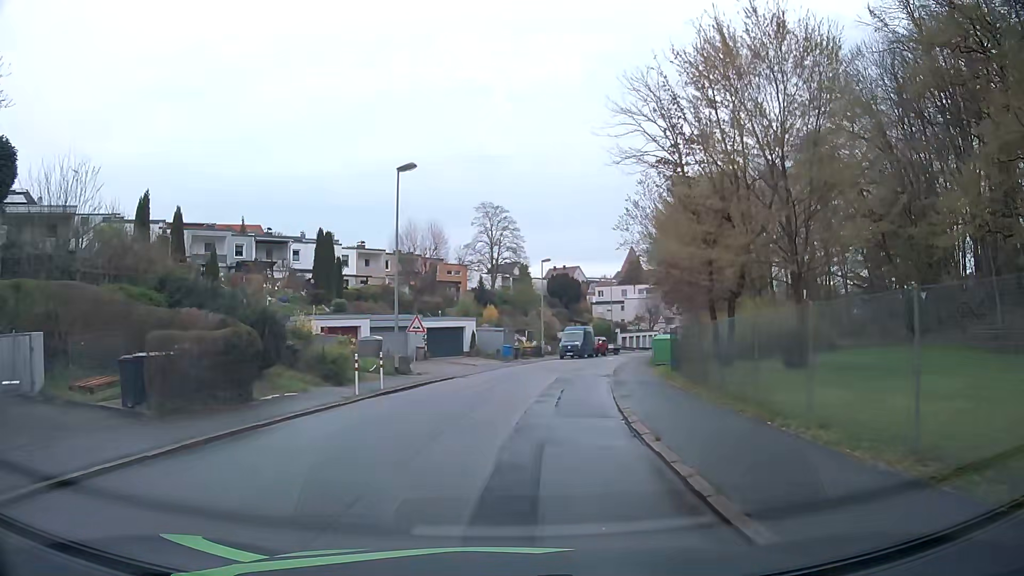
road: residential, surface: asphalt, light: Day
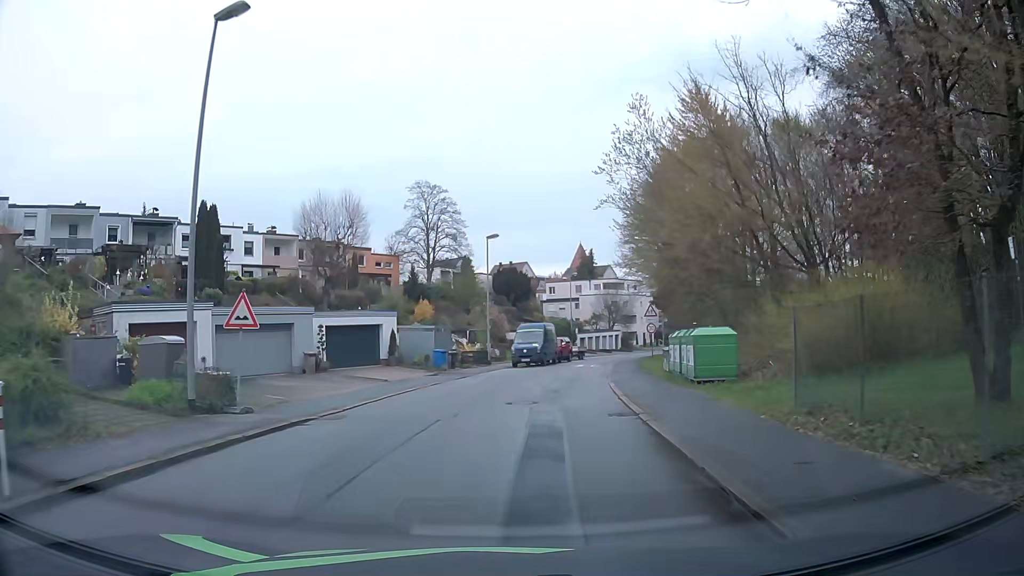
(+0.7, +13.9) m; +5°
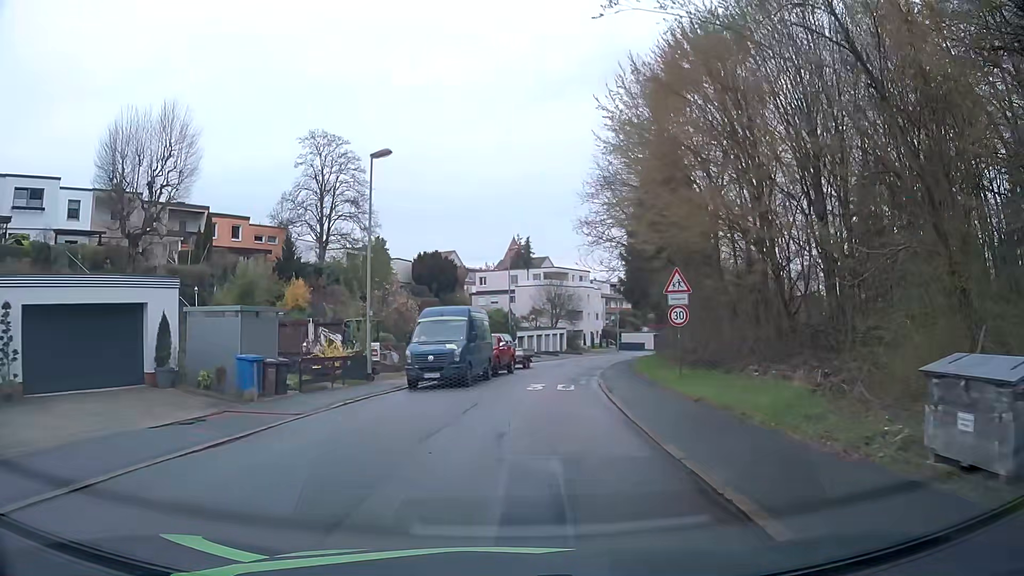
(+1.2, +19.0) m; +6°
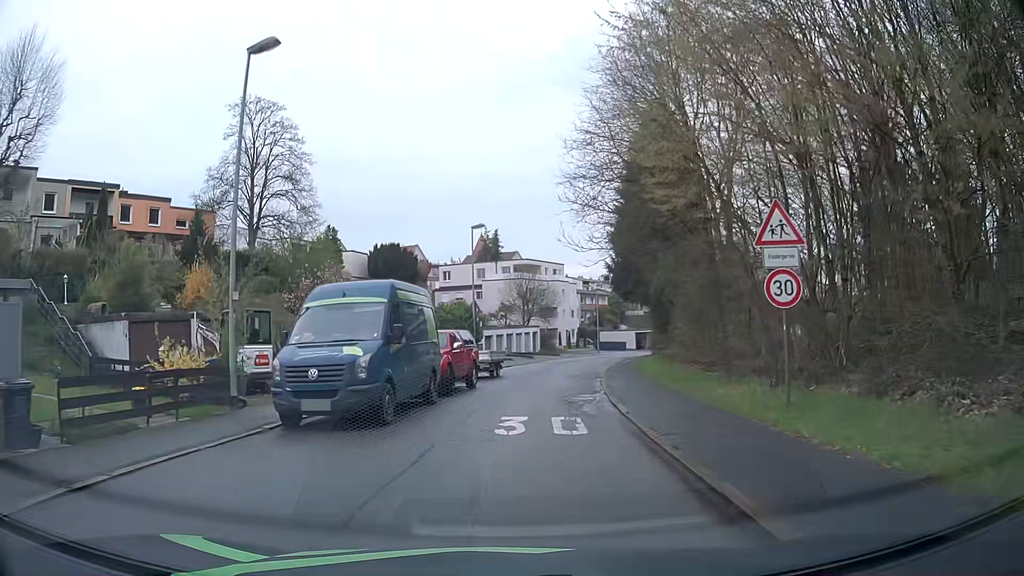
(+0.2, +9.7) m; +2°
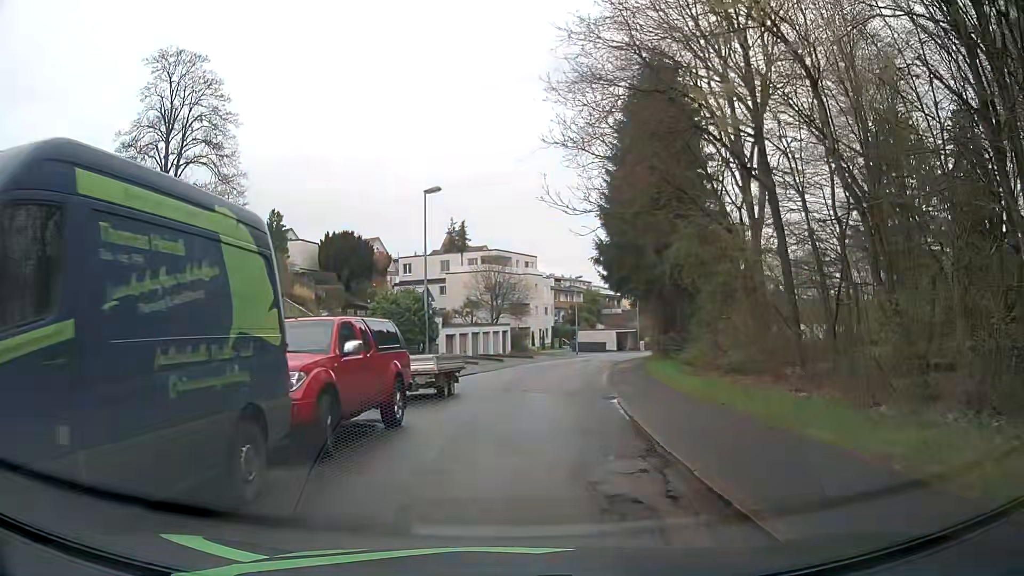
(+0.2, +9.5) m; +2°
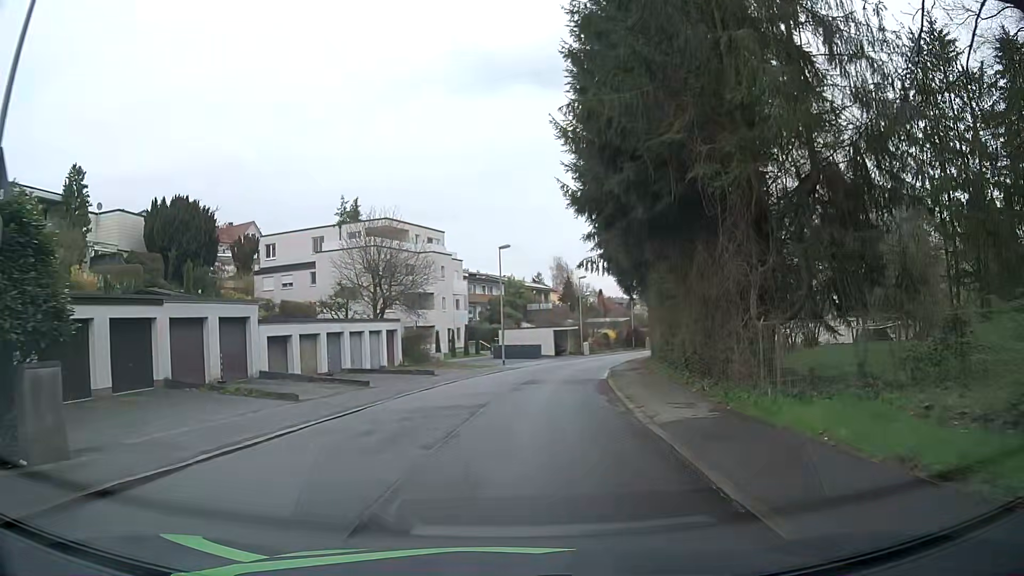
(+1.8, +23.4) m; +8°
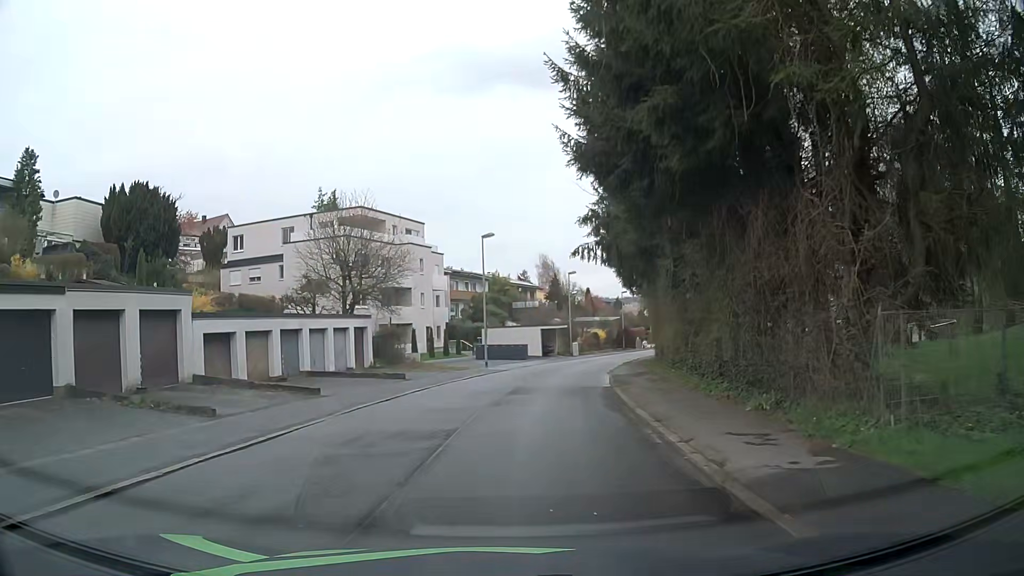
(0.0, +4.7) m; 0°
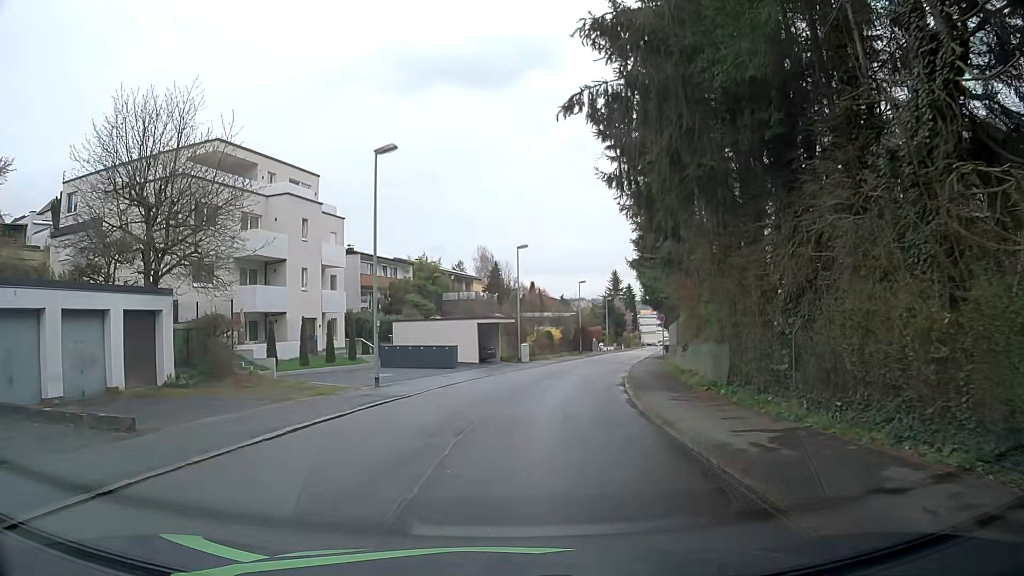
(+1.2, +18.4) m; +6°
(0, +10) (+2, +20) (+3, +30) (+6, +39) (+8, +49) (+11, +59) (+13, +69) (+16, +78) (+18, +88) (+21, +98) m
